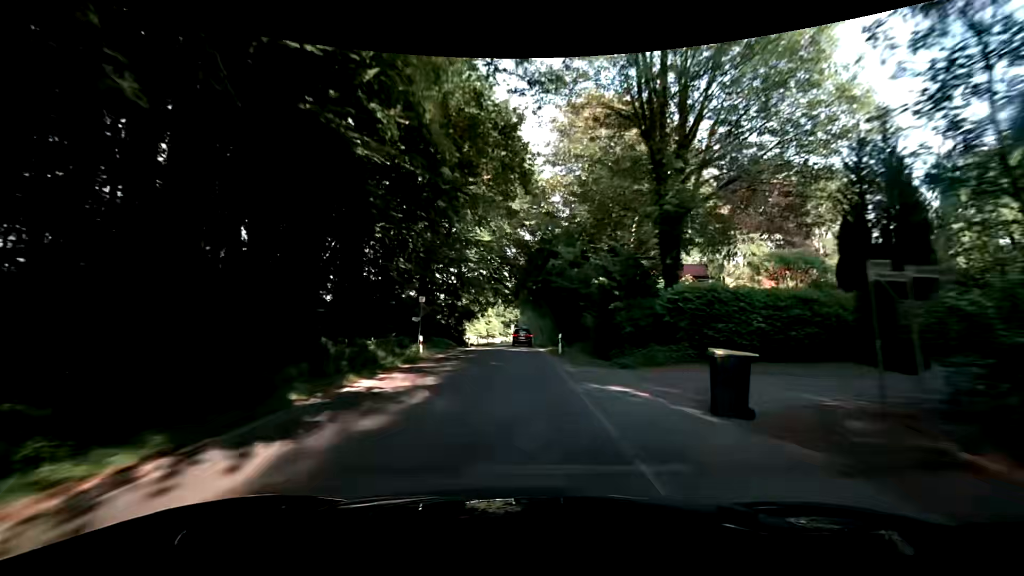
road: tertiary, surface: asphalt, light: Day
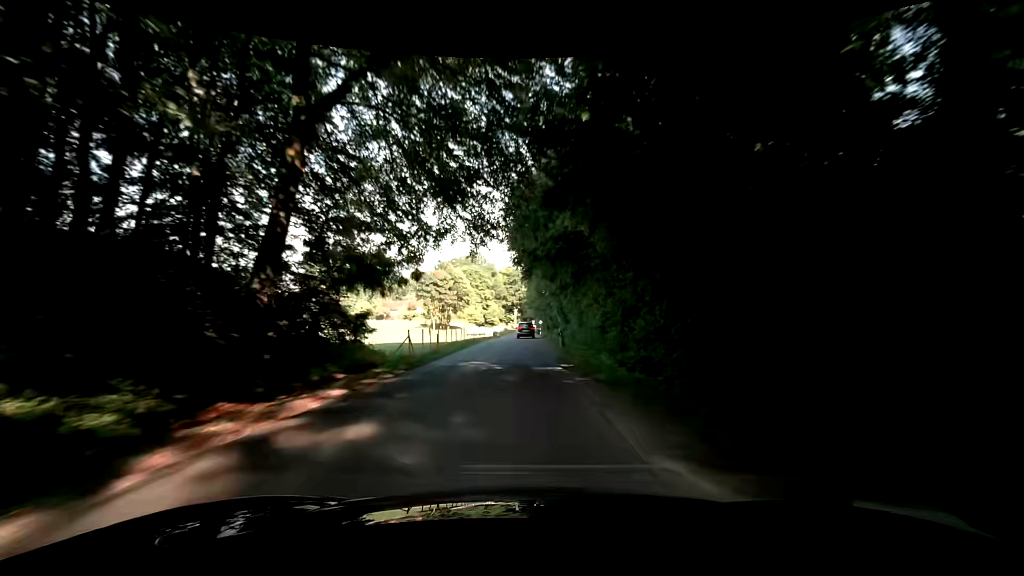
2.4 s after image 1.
(+0.1, +44.0) m; -1°
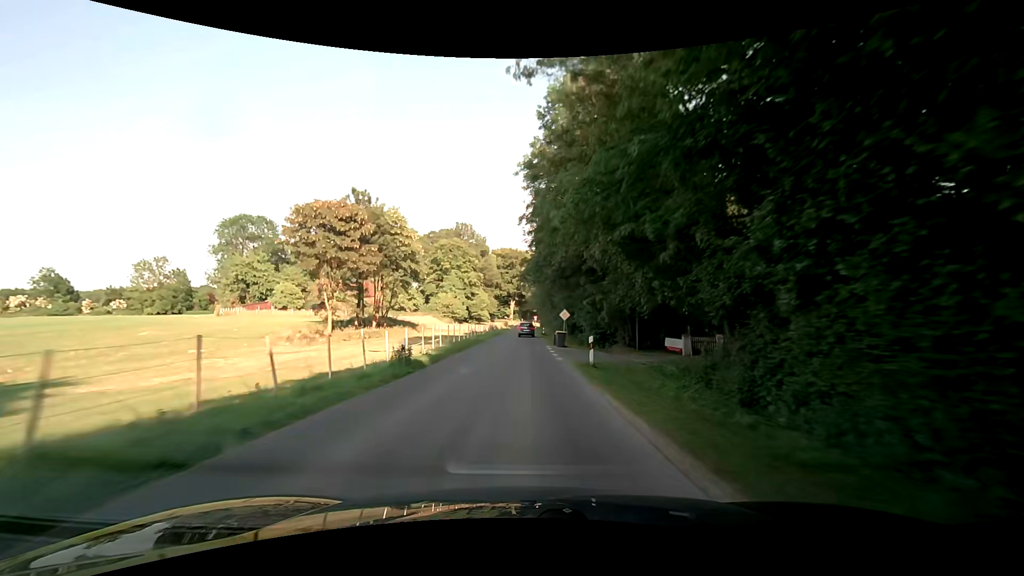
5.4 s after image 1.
(+0.2, +56.4) m; 0°
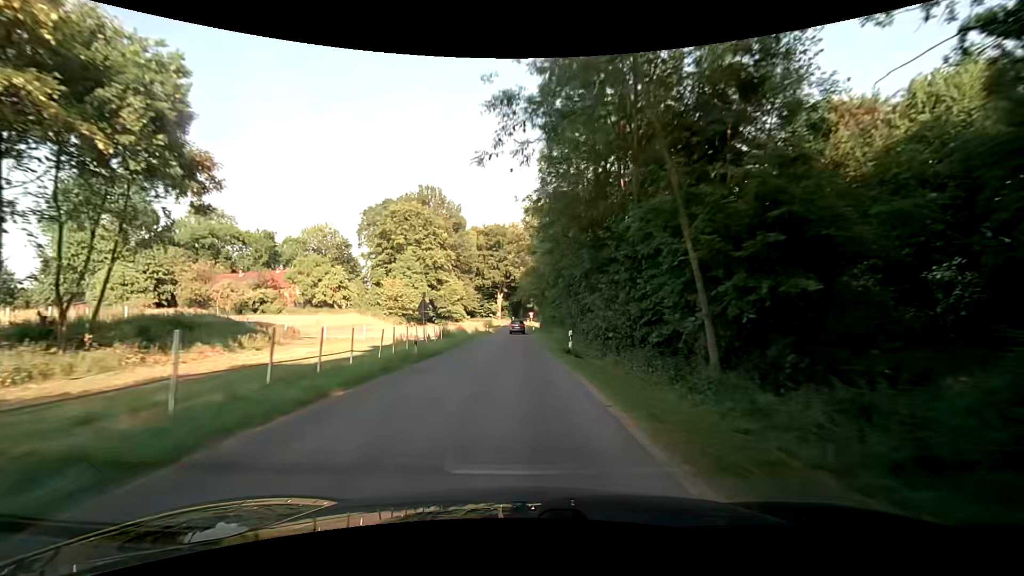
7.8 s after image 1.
(+0.6, +46.4) m; +1°
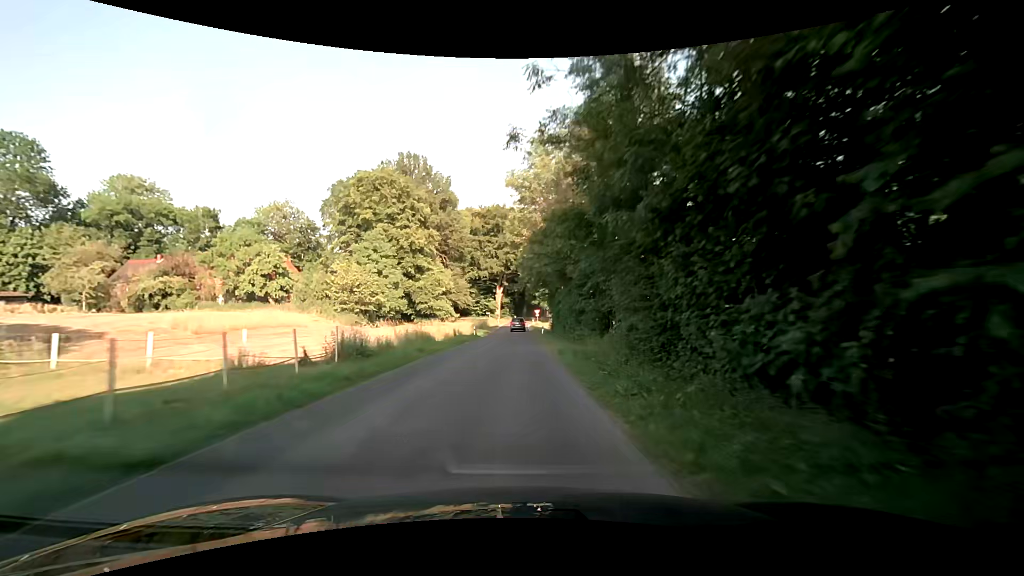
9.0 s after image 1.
(0.0, +23.2) m; 0°
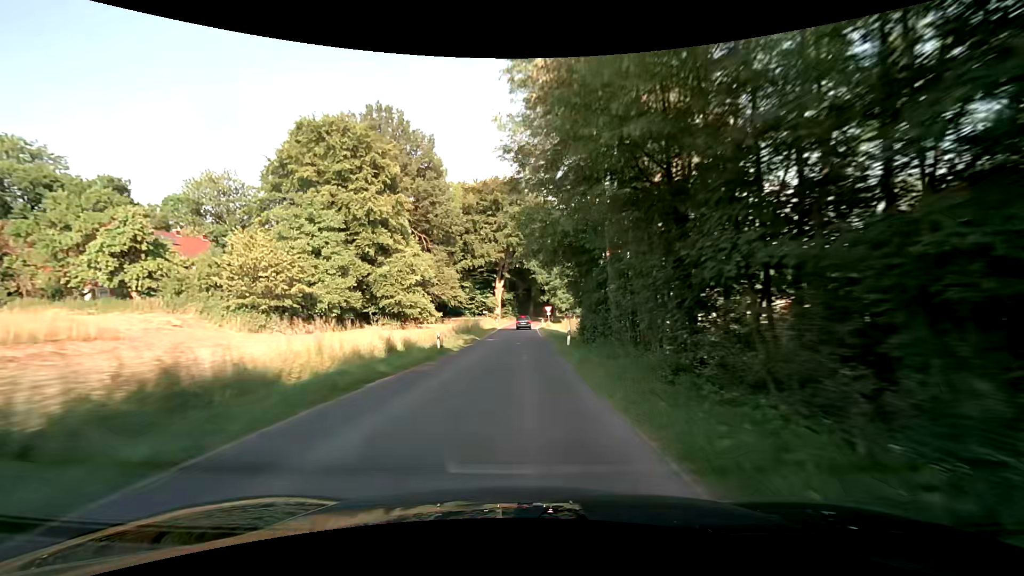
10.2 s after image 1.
(-0.1, +23.0) m; 0°
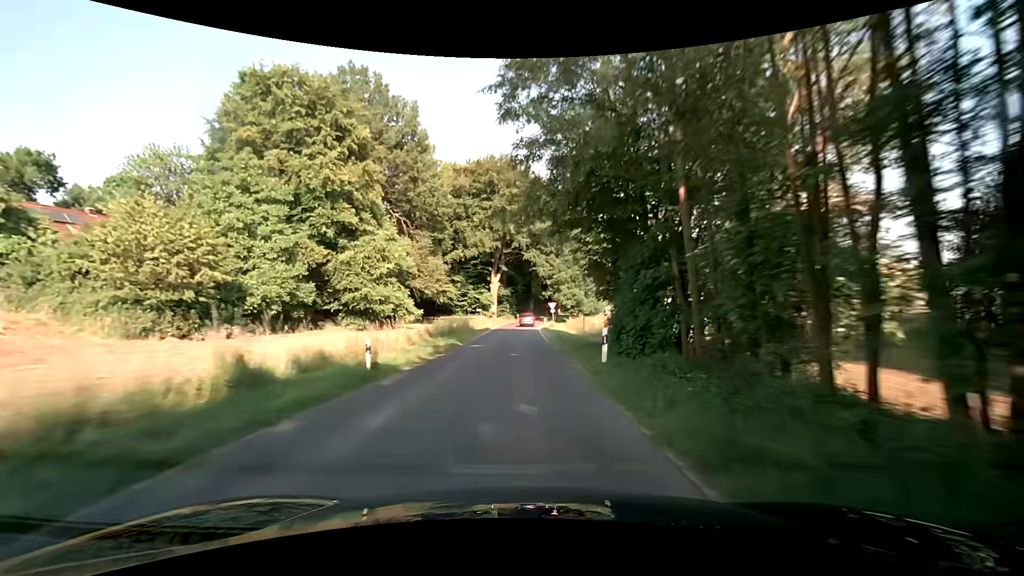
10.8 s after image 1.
(-0.1, +11.3) m; 0°
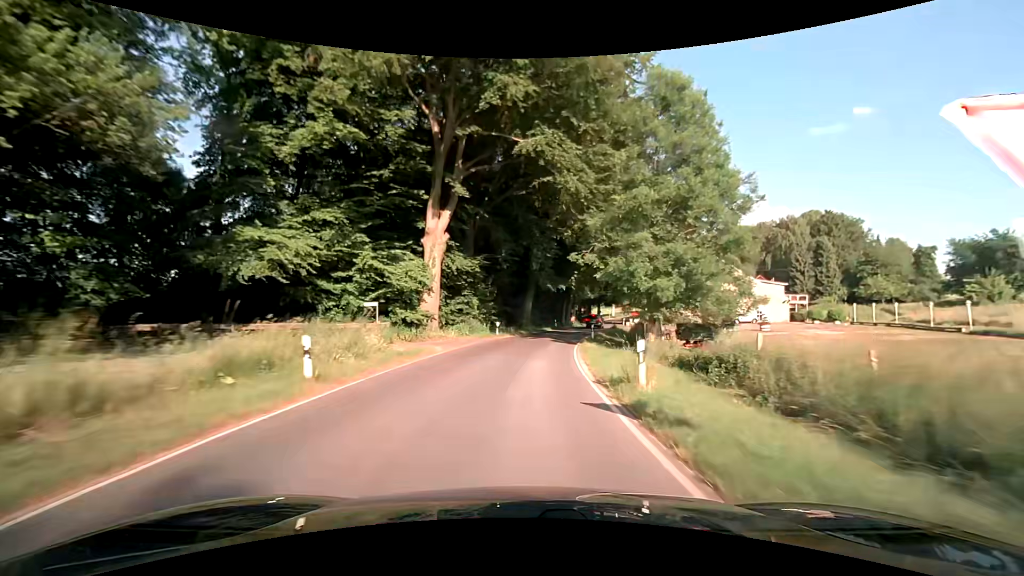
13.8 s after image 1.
(+0.1, +53.1) m; +1°
(0, +10) (+1, +20) (+2, +30) (+4, +40) (+6, +50) (+8, +59) (+11, +69) (+13, +79) (+16, +88) (+18, +98) m
